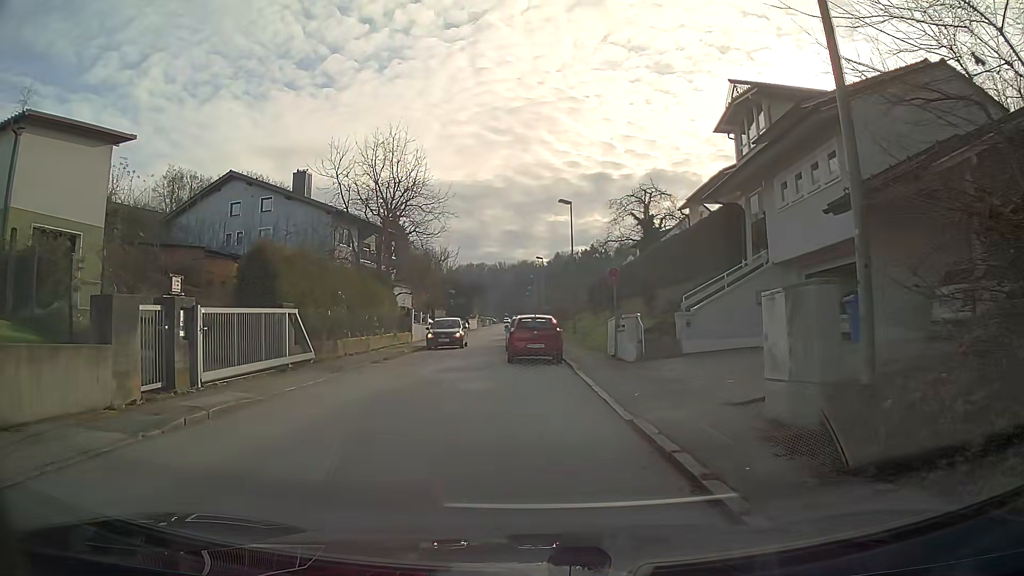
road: residential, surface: asphalt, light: Day
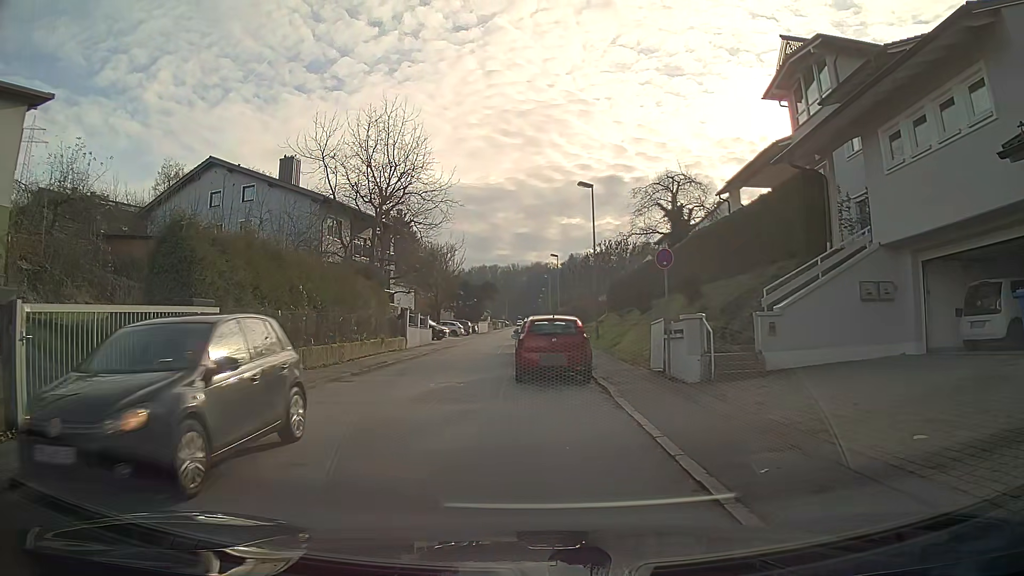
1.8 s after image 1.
(-0.1, +5.7) m; -3°
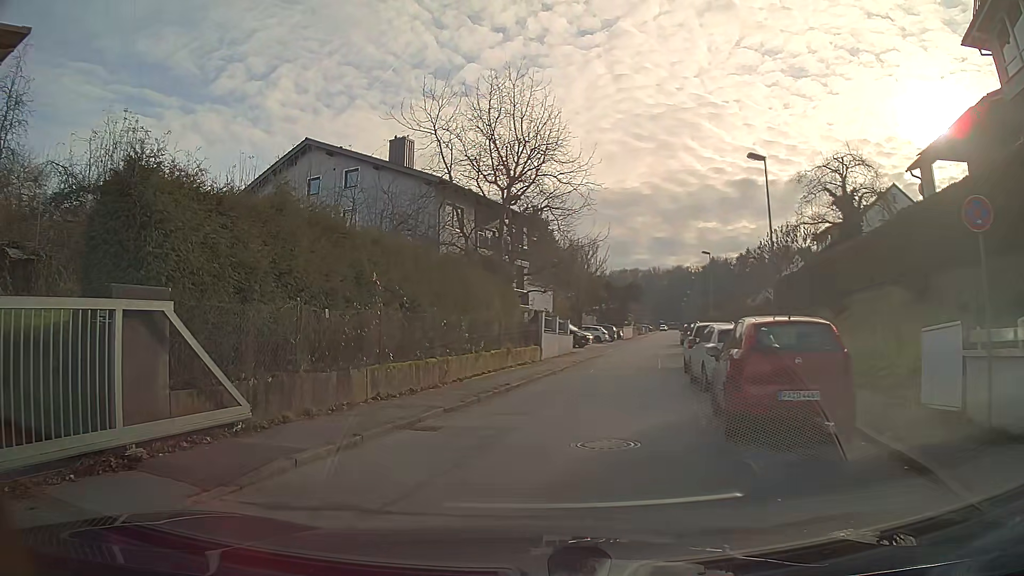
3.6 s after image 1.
(-0.7, +6.9) m; -10°
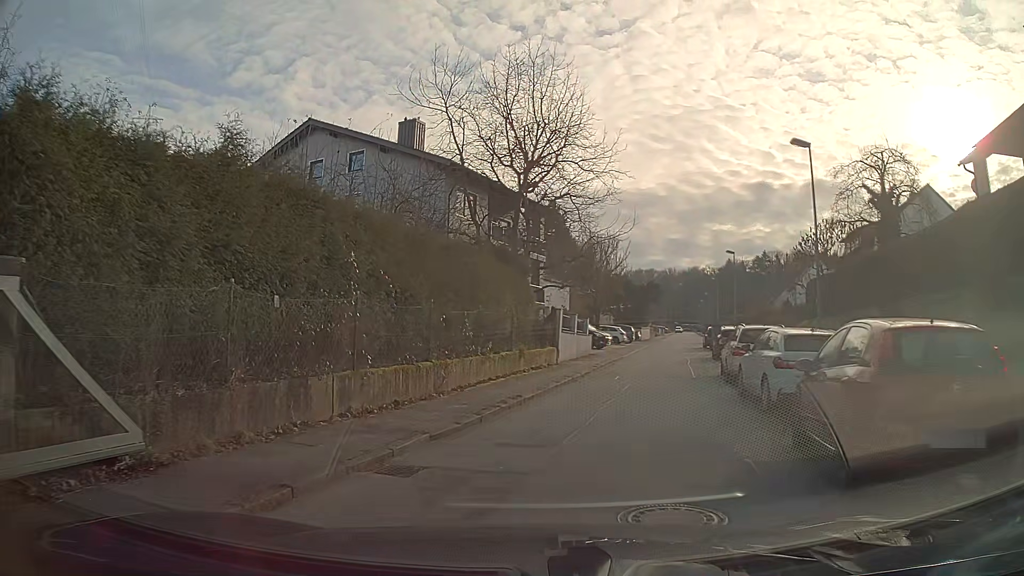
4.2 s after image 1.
(0.0, +3.0) m; 0°
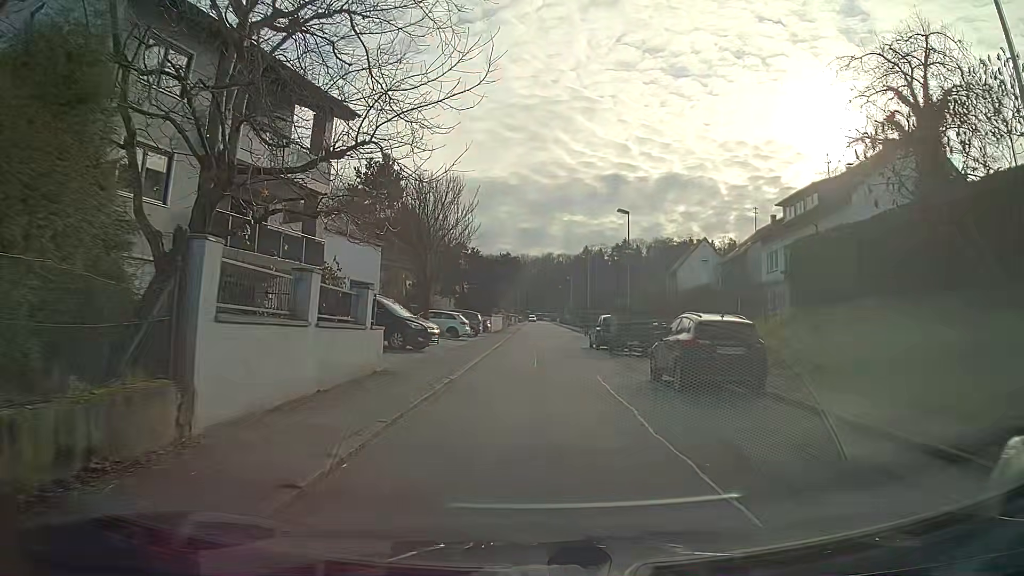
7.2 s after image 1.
(+2.3, +18.0) m; +12°
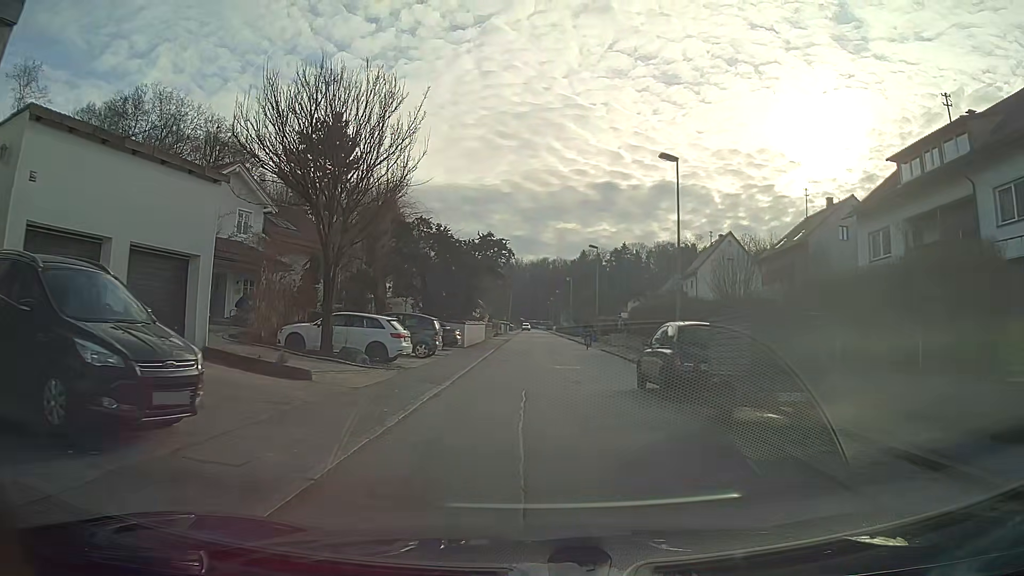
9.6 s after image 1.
(+0.1, +16.4) m; 0°
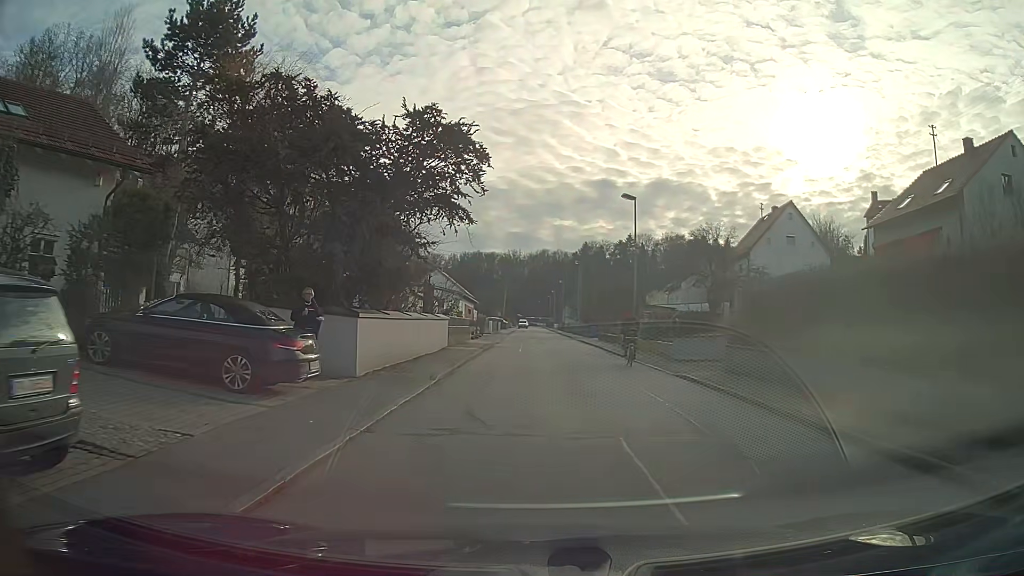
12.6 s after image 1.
(+0.1, +21.9) m; 0°
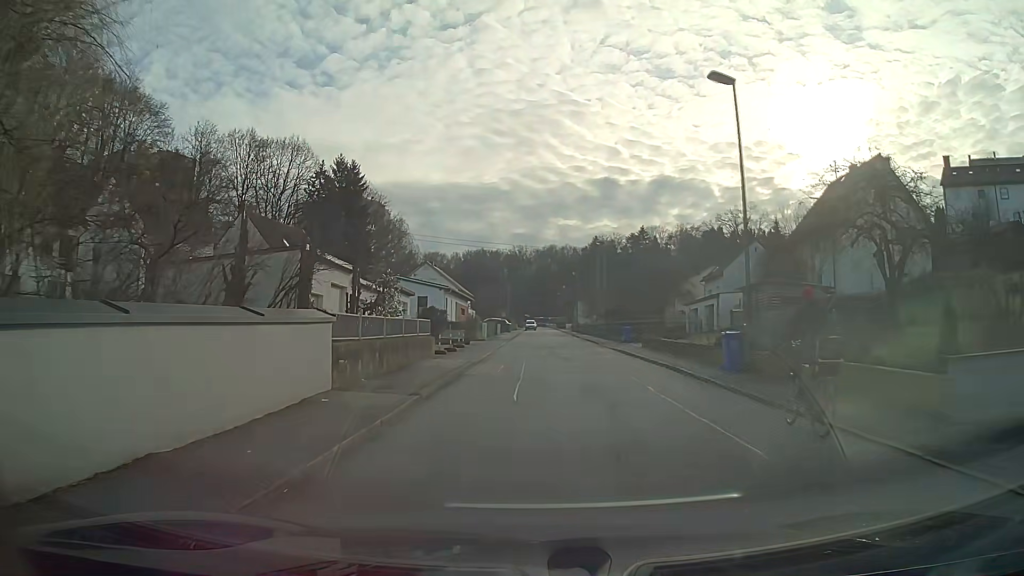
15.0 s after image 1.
(0.0, +18.1) m; -1°
